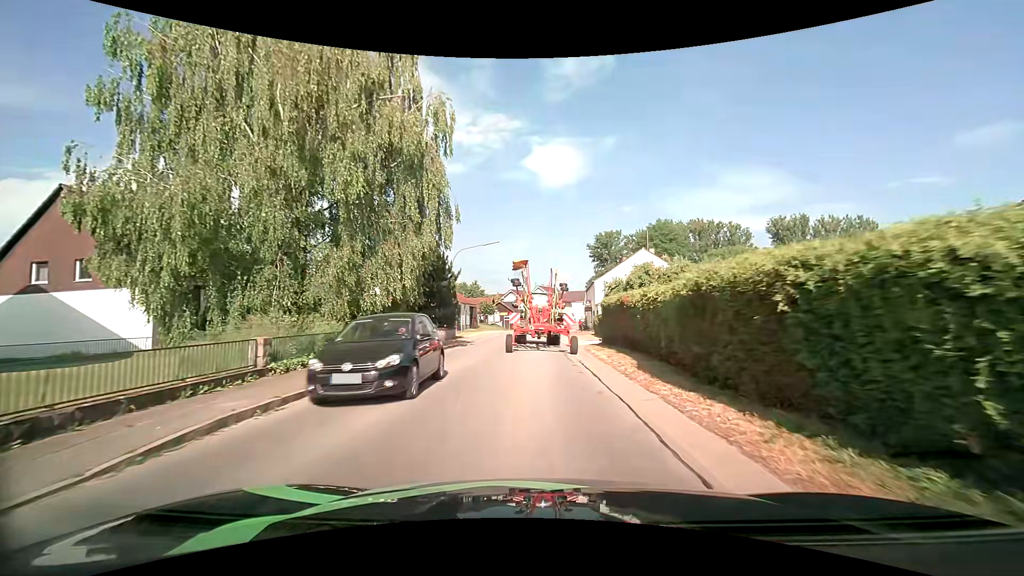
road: secondary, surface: asphalt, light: Day
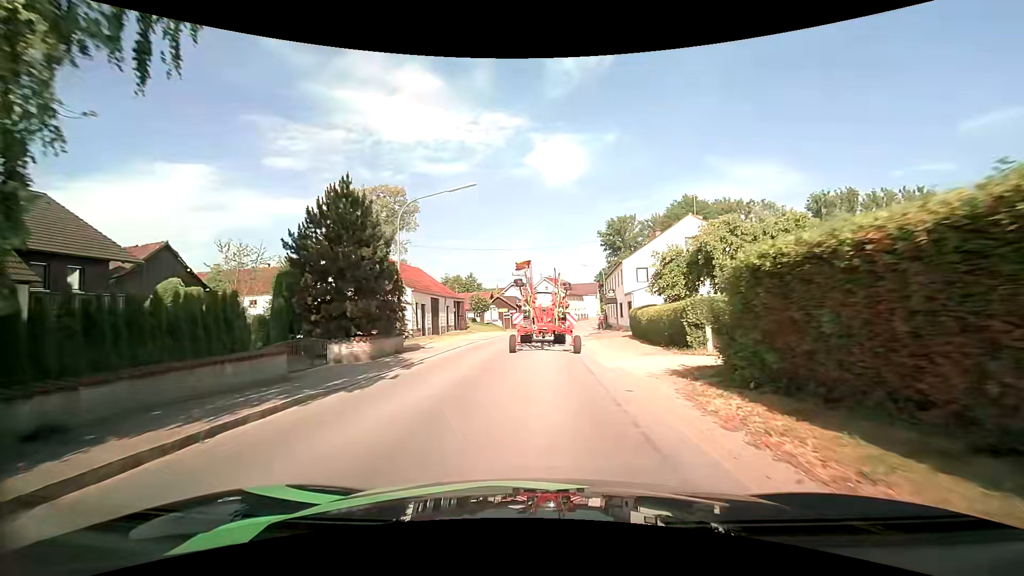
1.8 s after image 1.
(0.0, +16.4) m; 0°
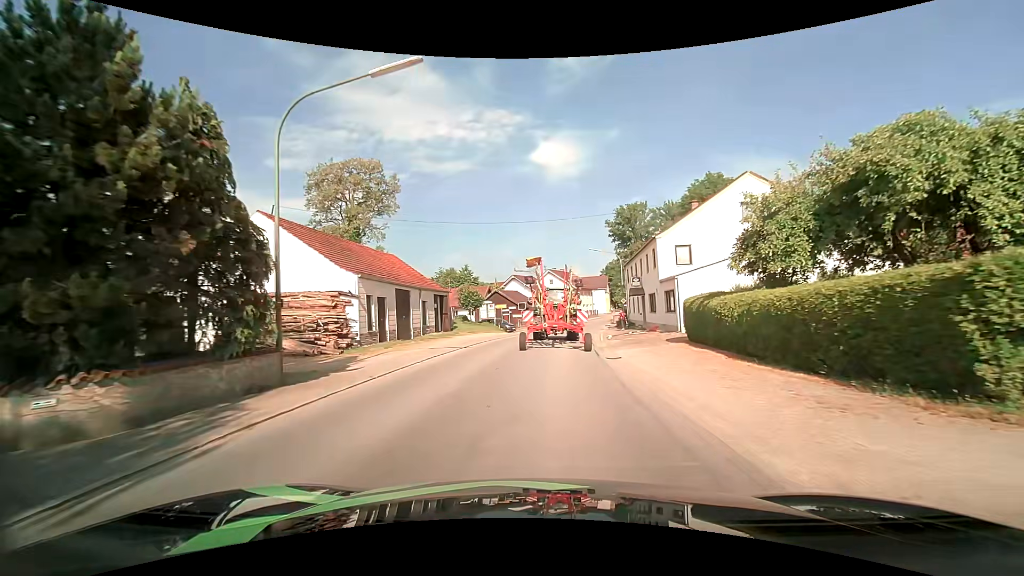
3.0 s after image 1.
(-0.1, +11.0) m; 0°
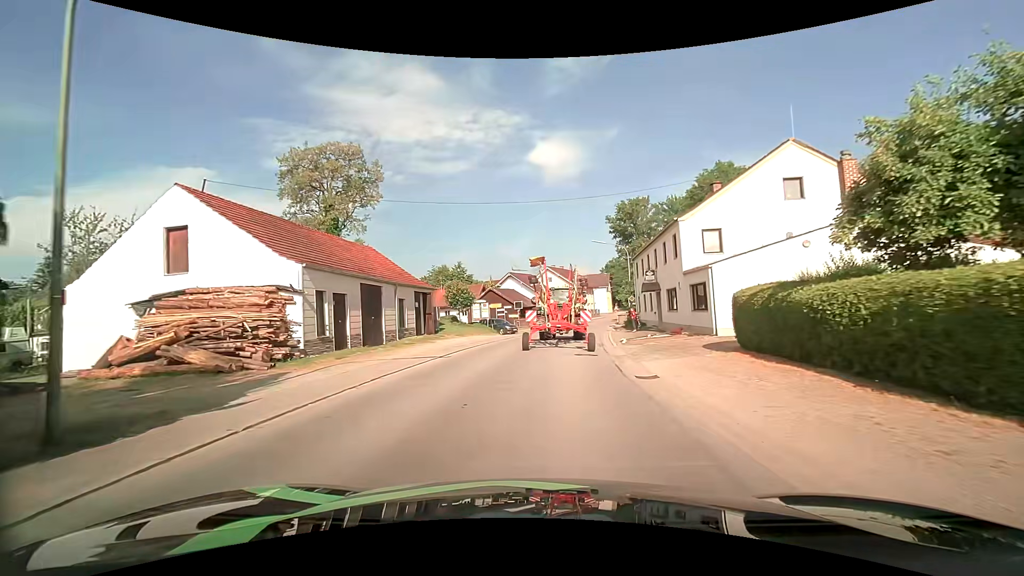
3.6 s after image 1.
(0.0, +5.5) m; 0°
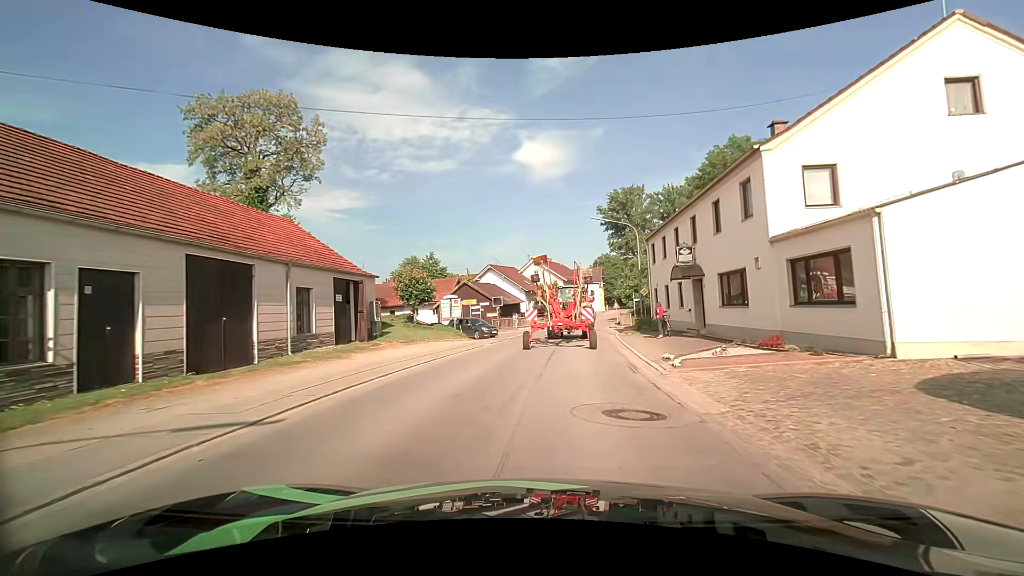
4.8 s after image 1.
(+0.1, +11.1) m; +1°
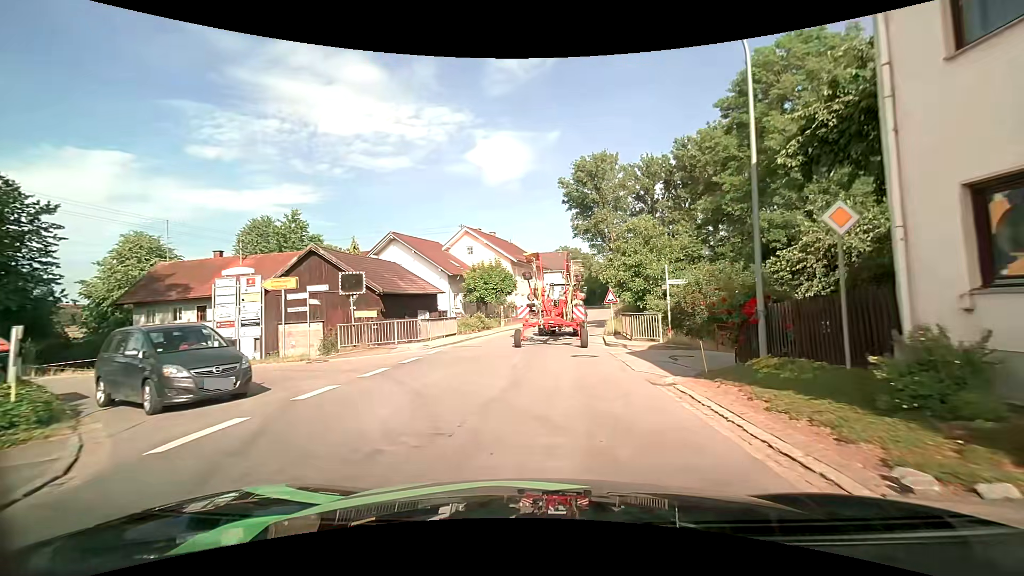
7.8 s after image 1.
(+1.7, +26.8) m; +6°
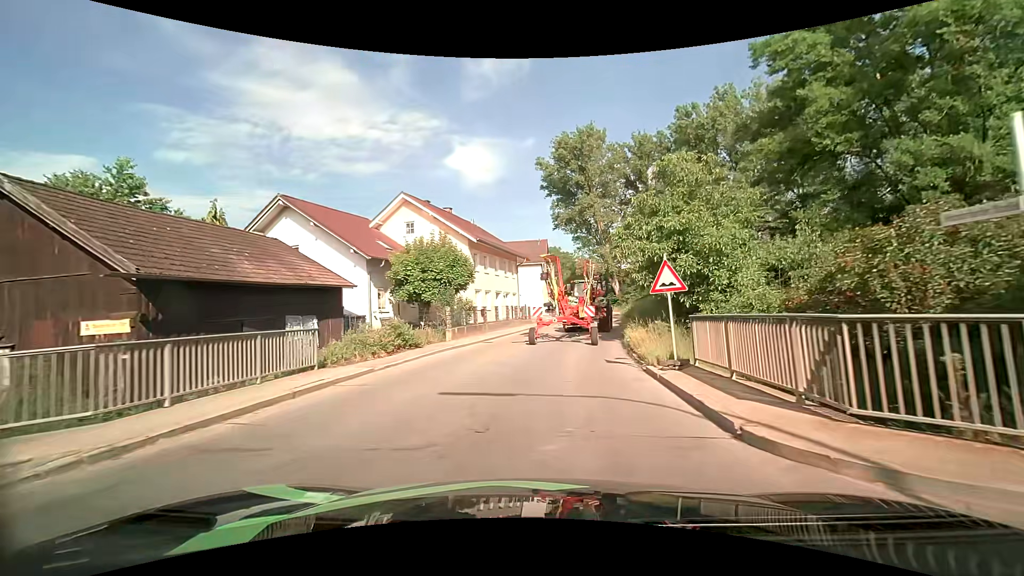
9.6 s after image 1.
(+0.2, +15.2) m; +2°
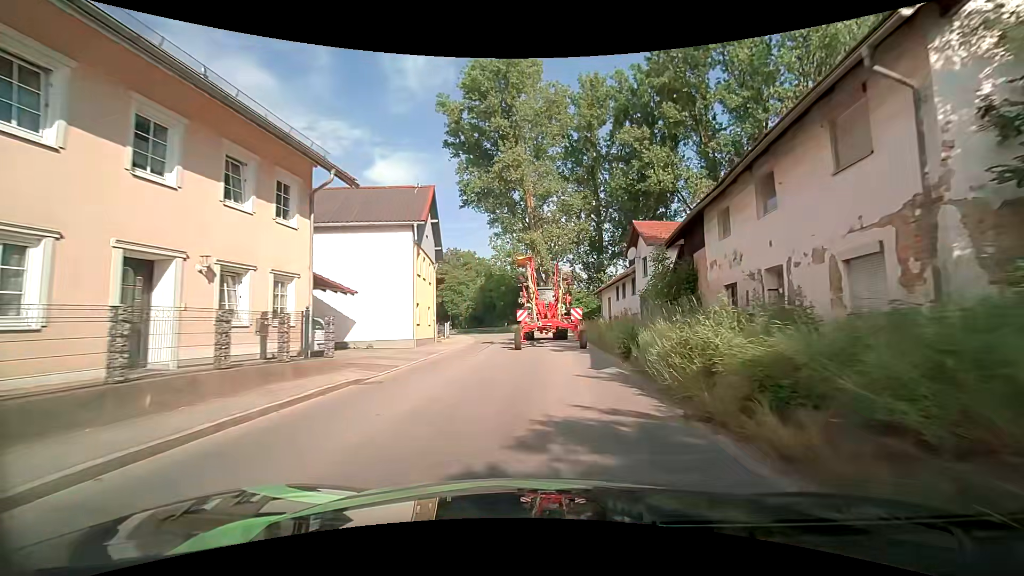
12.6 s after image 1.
(+2.3, +28.0) m; +10°
(0, +10) (+1, +20) (+1, +30) (0, +40) (-2, +50) (-5, +59) (-8, +69) (-11, +78) (-14, +88) (-17, +98) m
